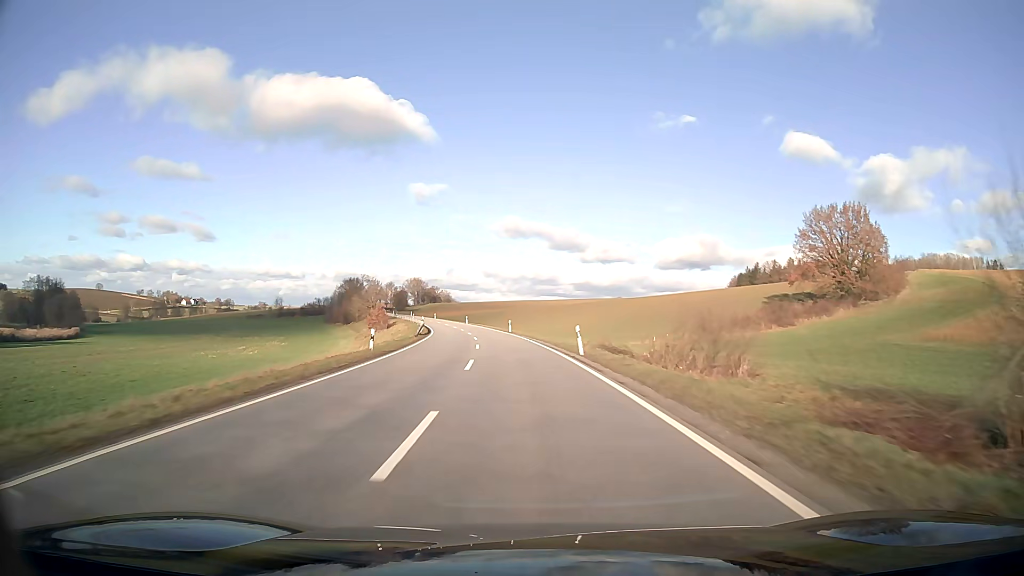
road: secondary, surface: asphalt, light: Day
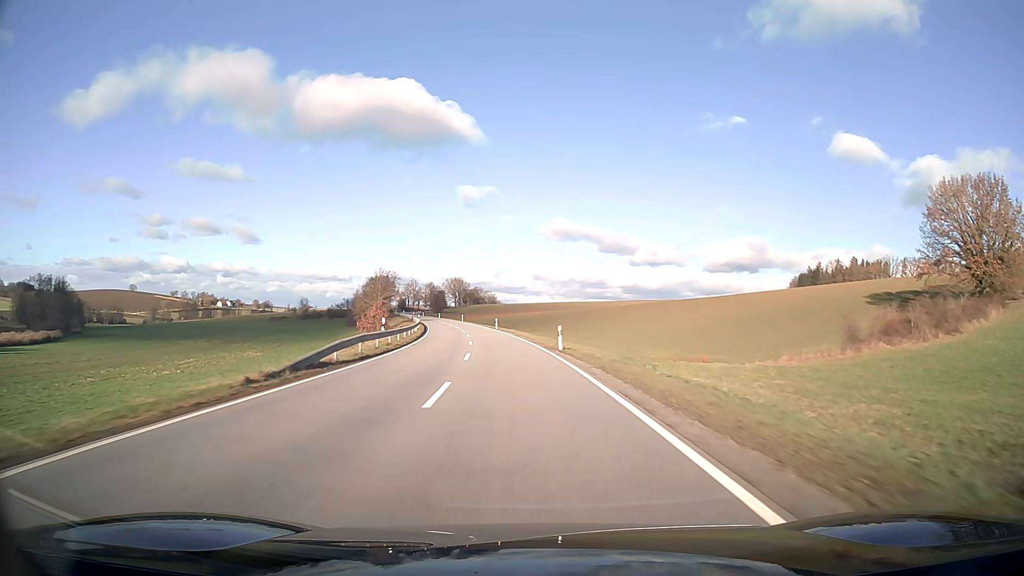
(-1.1, +31.5) m; -4°
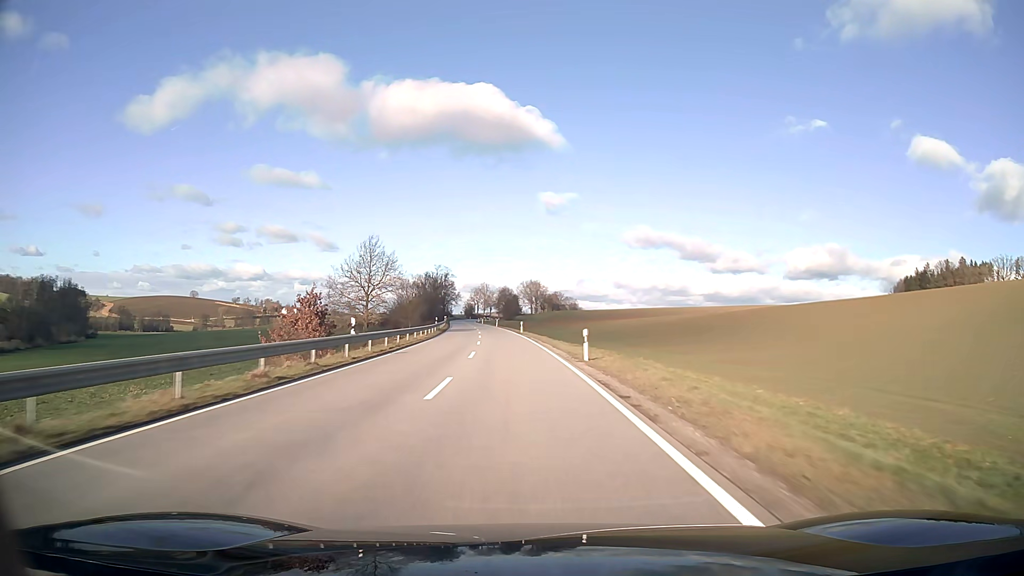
(-2.8, +47.2) m; -7°
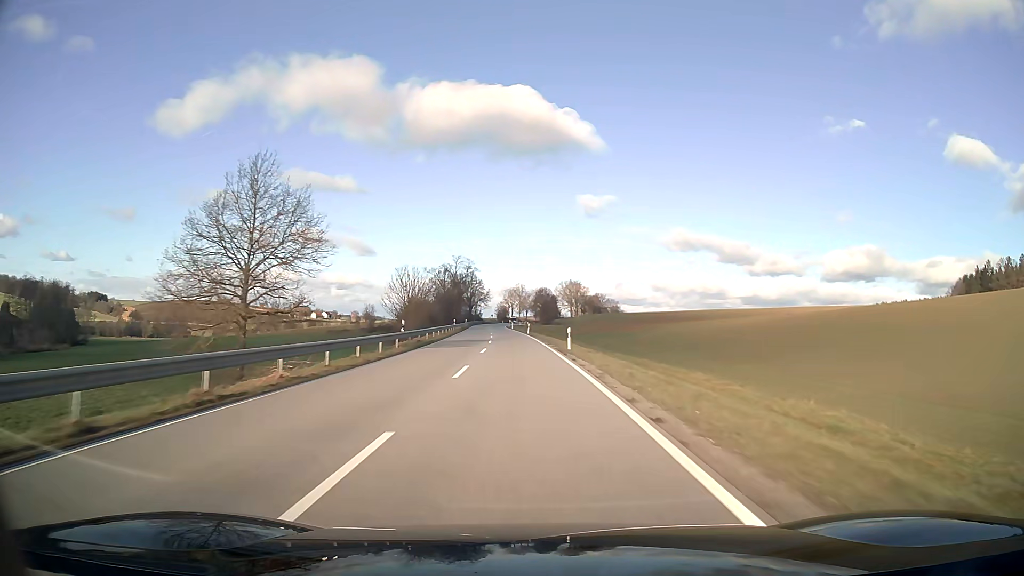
(-0.9, +31.5) m; -3°
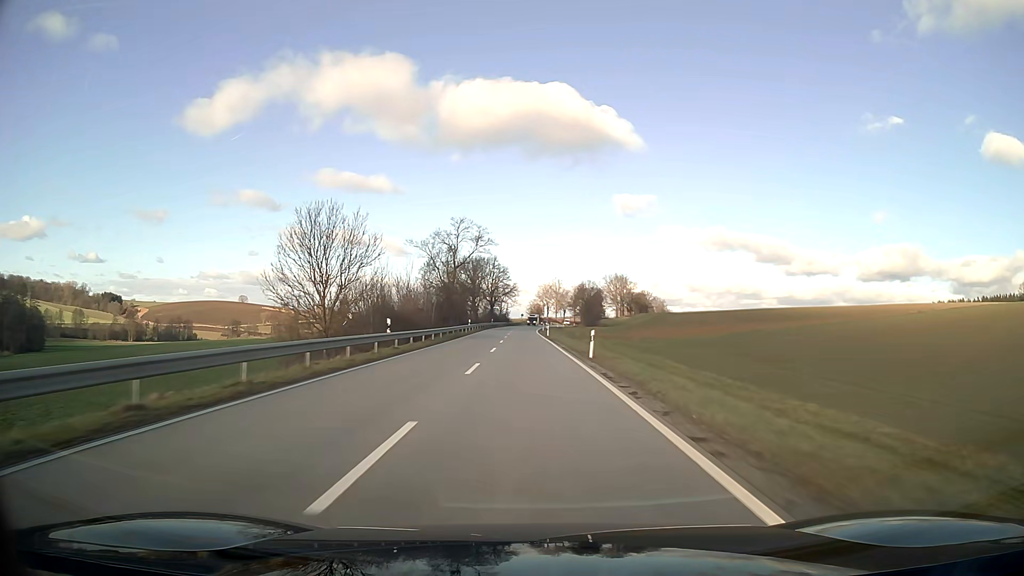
(-1.2, +47.3) m; -3°
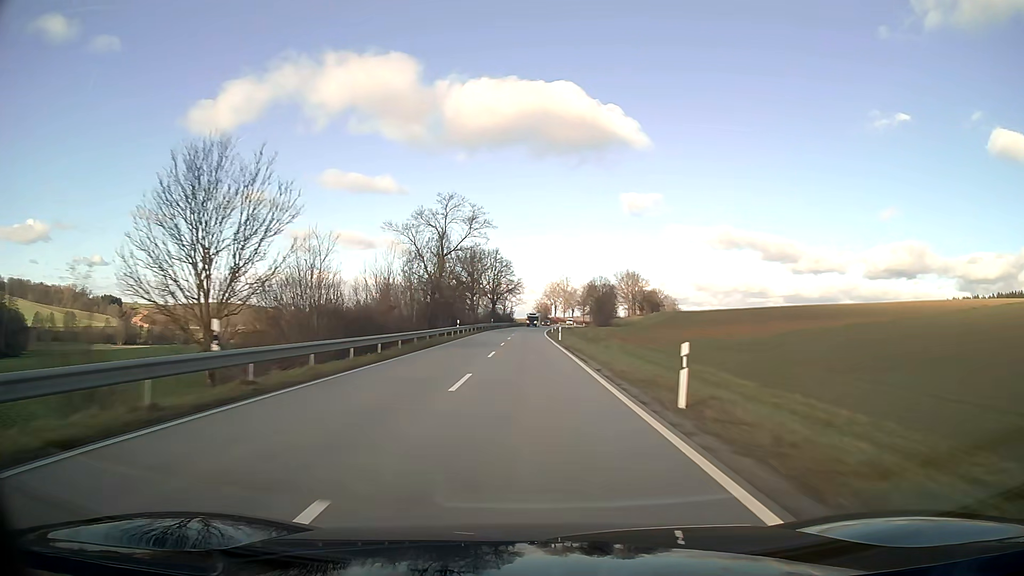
(-0.1, +15.8) m; 0°
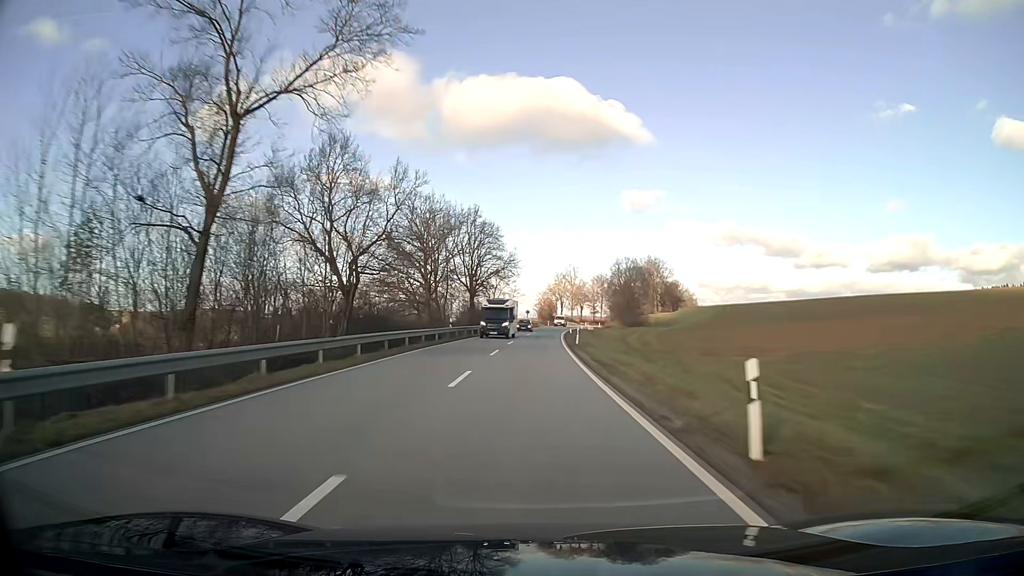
(-0.1, +47.4) m; 0°
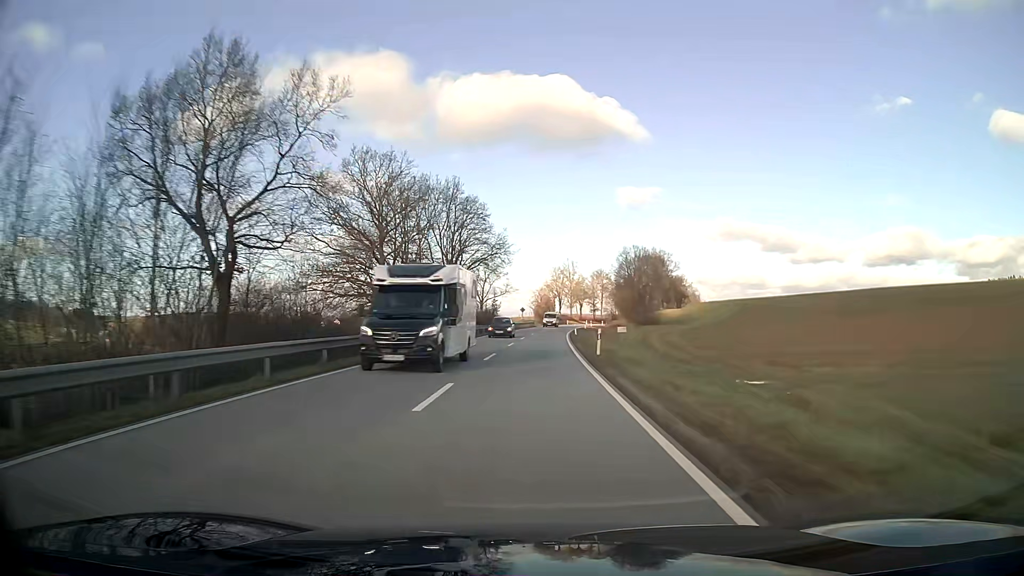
(+0.1, +15.8) m; 0°
(0, +10) (0, +20) (0, +30) (+1, +40) (+1, +50) (+2, +60) (+2, +70) (+3, +80) (+4, +90) (+5, +100) m
